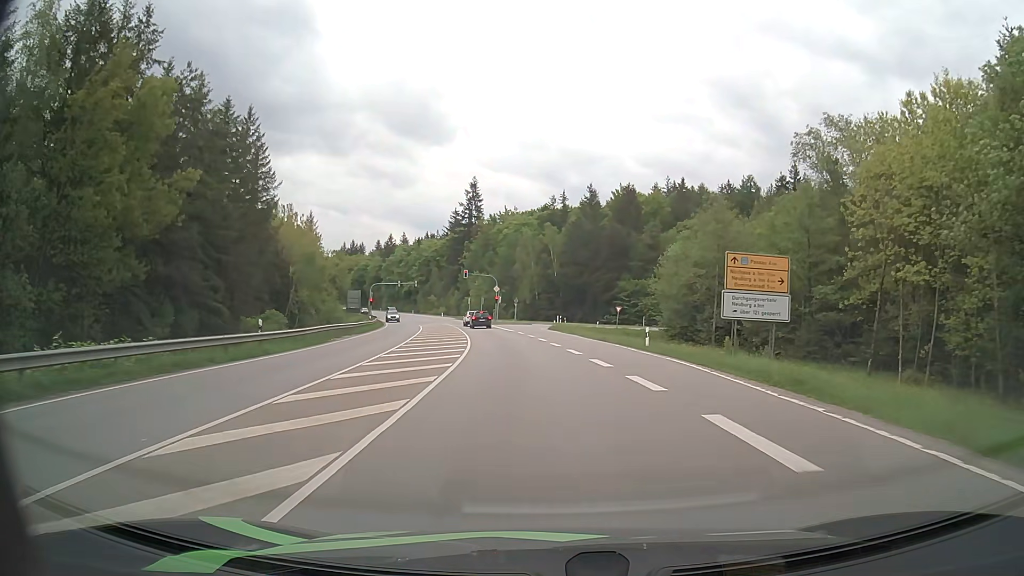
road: secondary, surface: asphalt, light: Day
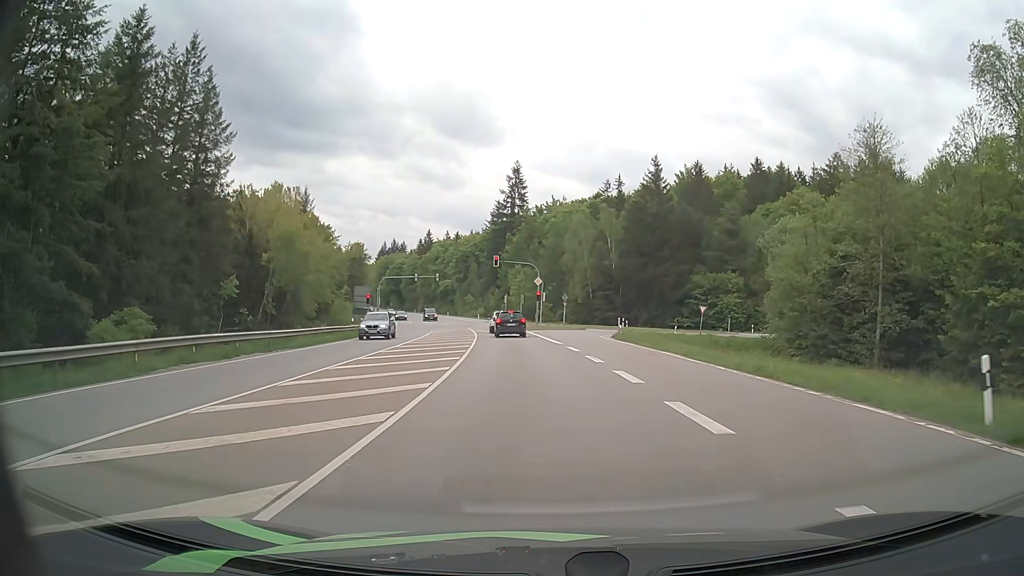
(-0.8, +21.9) m; -5°
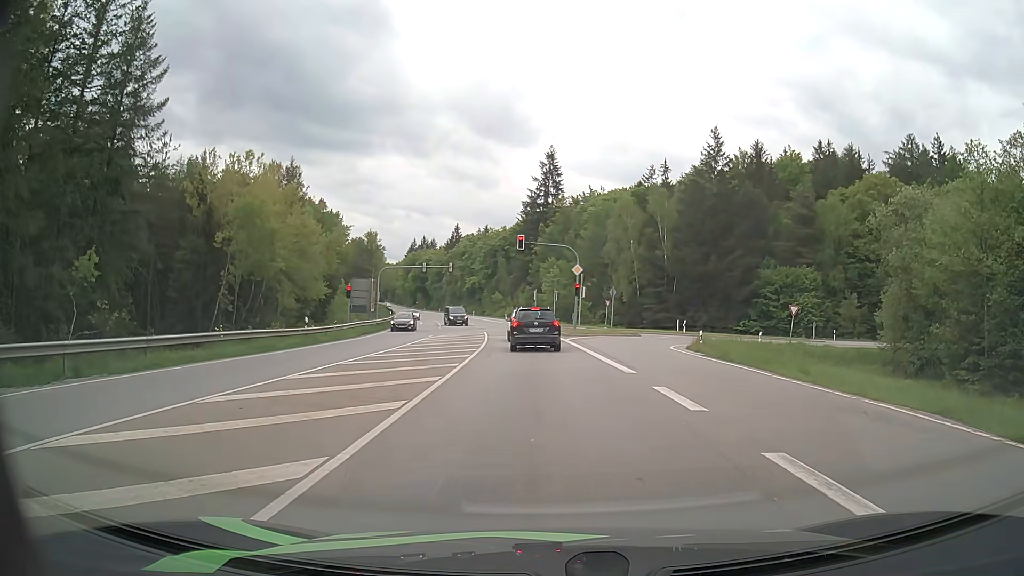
(-0.3, +15.7) m; -2°
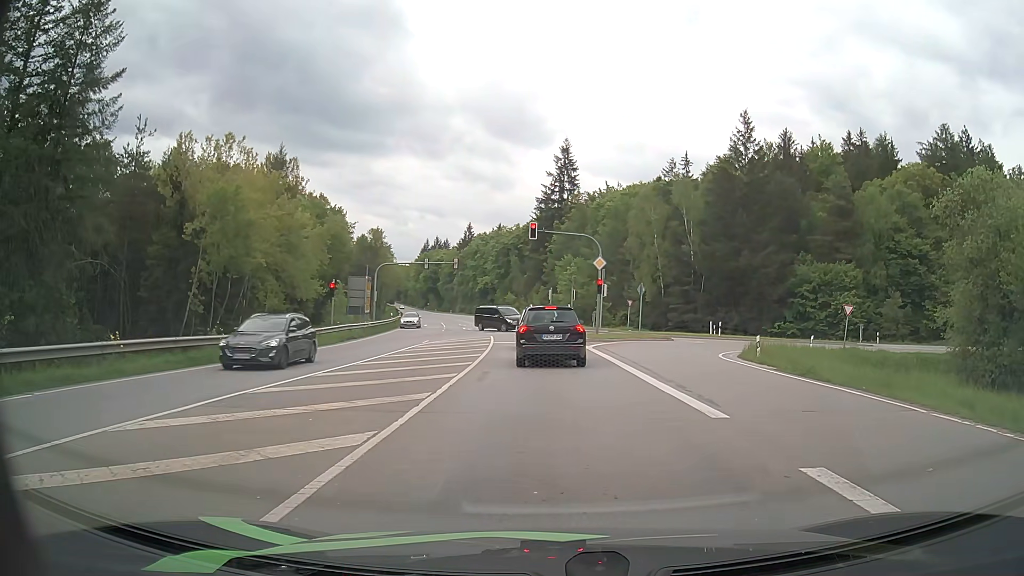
(-0.1, +6.6) m; -1°
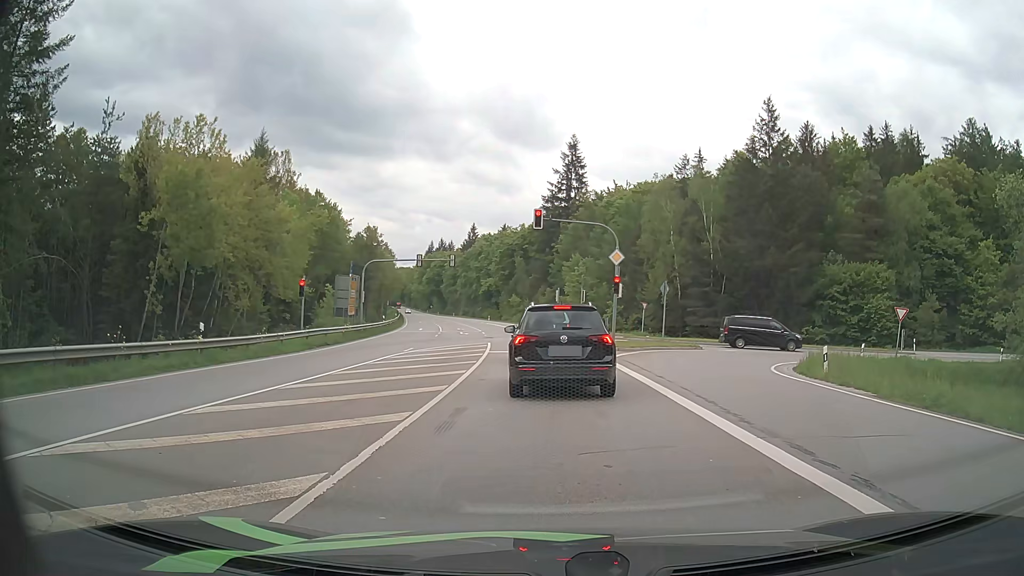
(0.0, +5.8) m; -1°
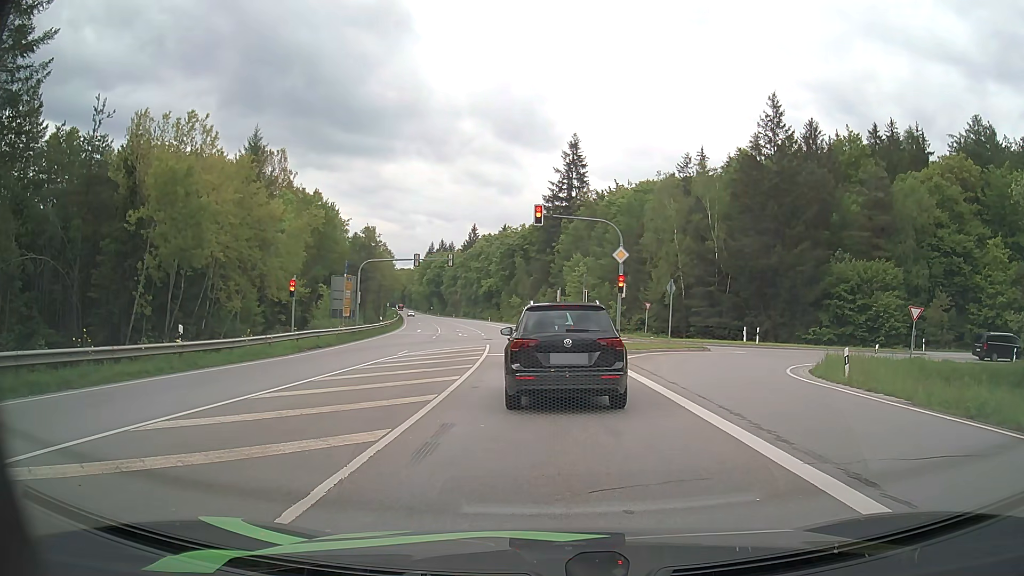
(0.0, +1.4) m; 0°
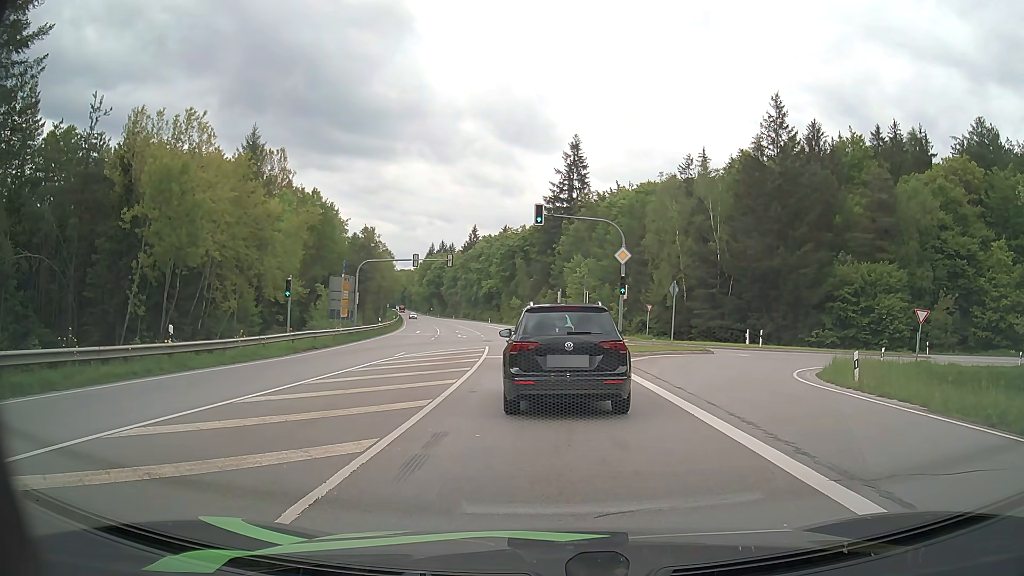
(0.0, +0.6) m; 0°
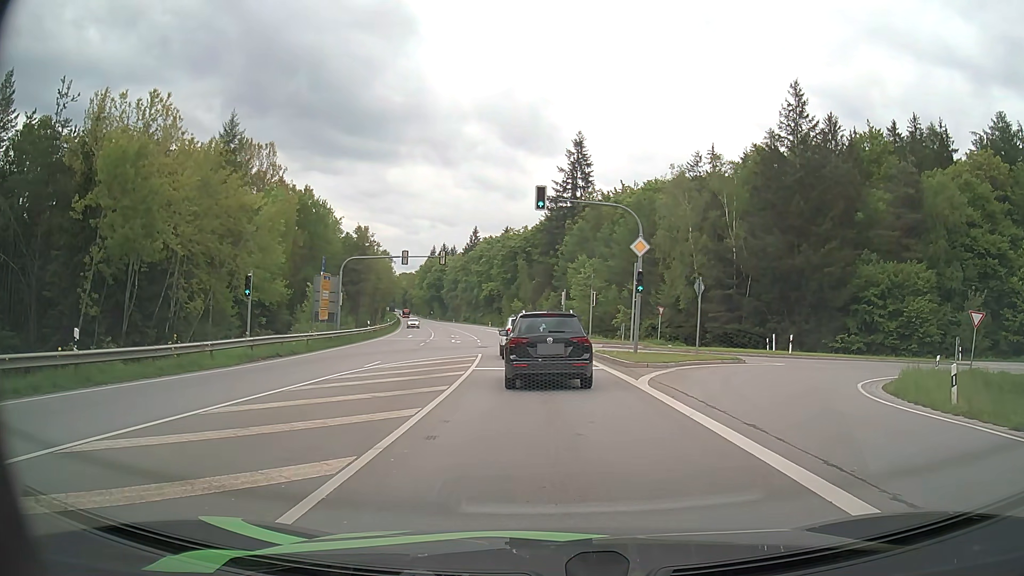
(0.0, +5.1) m; -1°
(0, +10) (0, +20) (0, +30) (-1, +40) (-2, +50) (-3, +60) (-4, +70) (-6, +80) (-8, +89) (-10, +99) m
